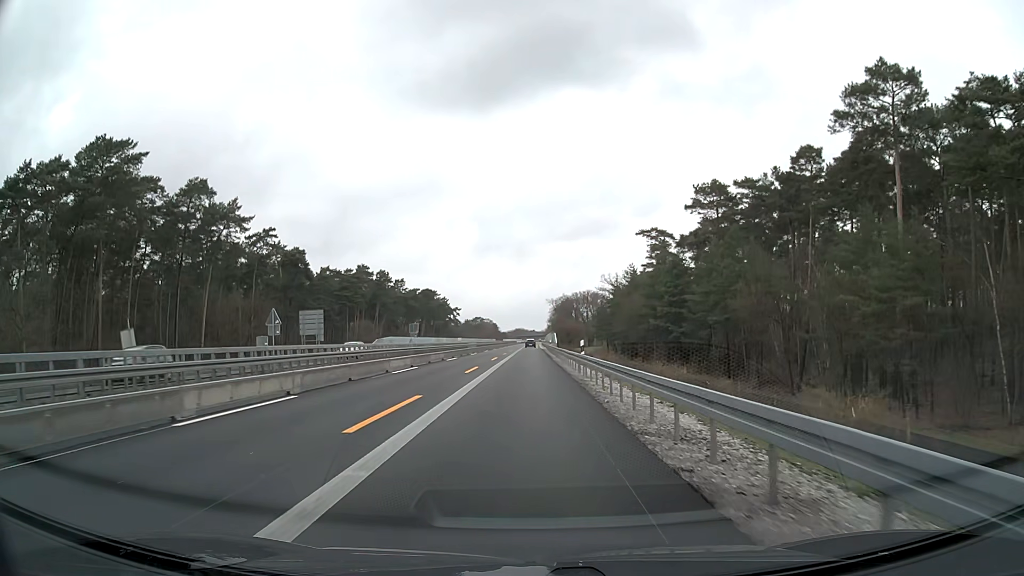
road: motorway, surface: asphalt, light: Day
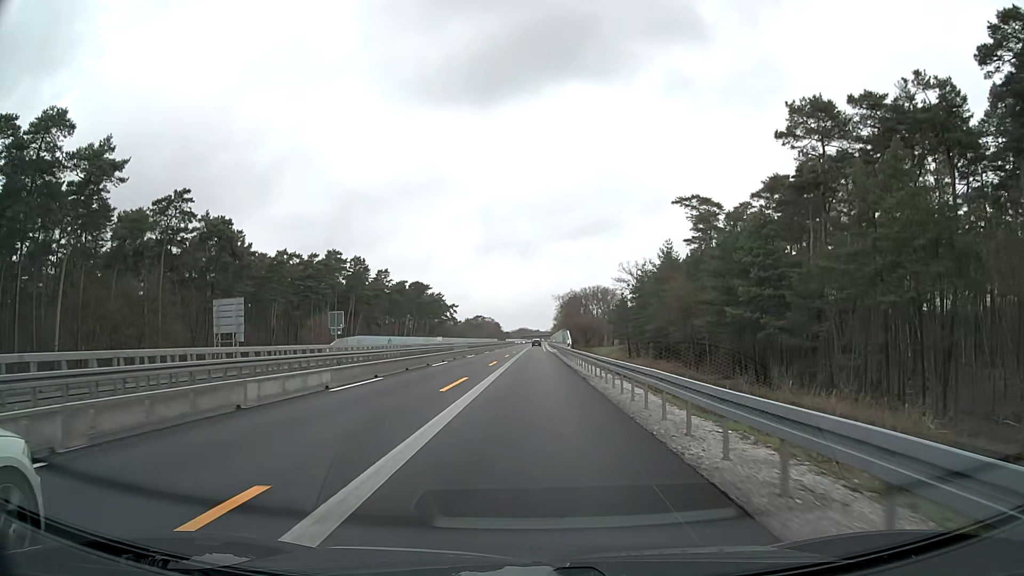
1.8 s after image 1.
(-0.2, +27.9) m; -1°
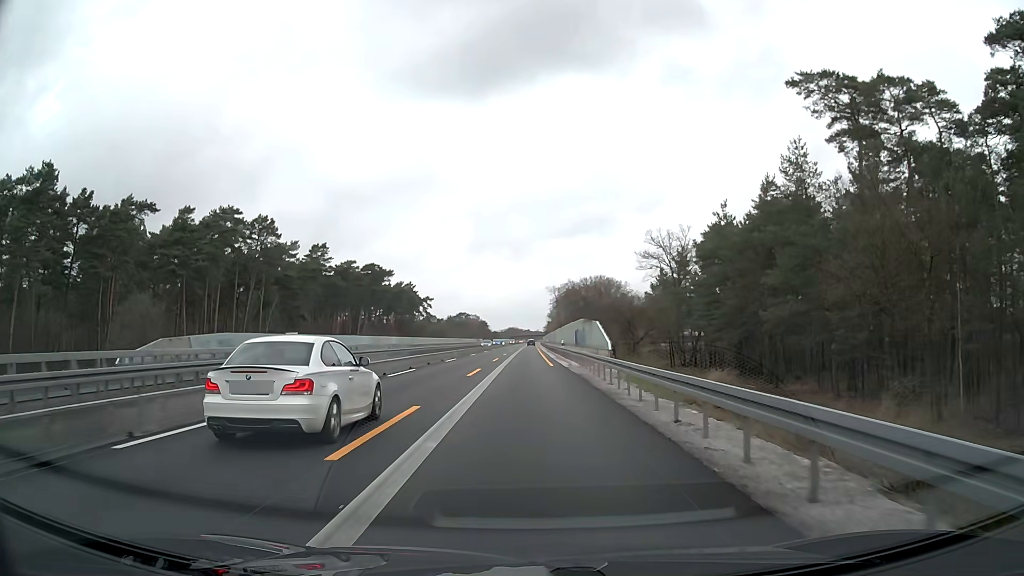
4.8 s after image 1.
(+0.2, +46.5) m; +1°
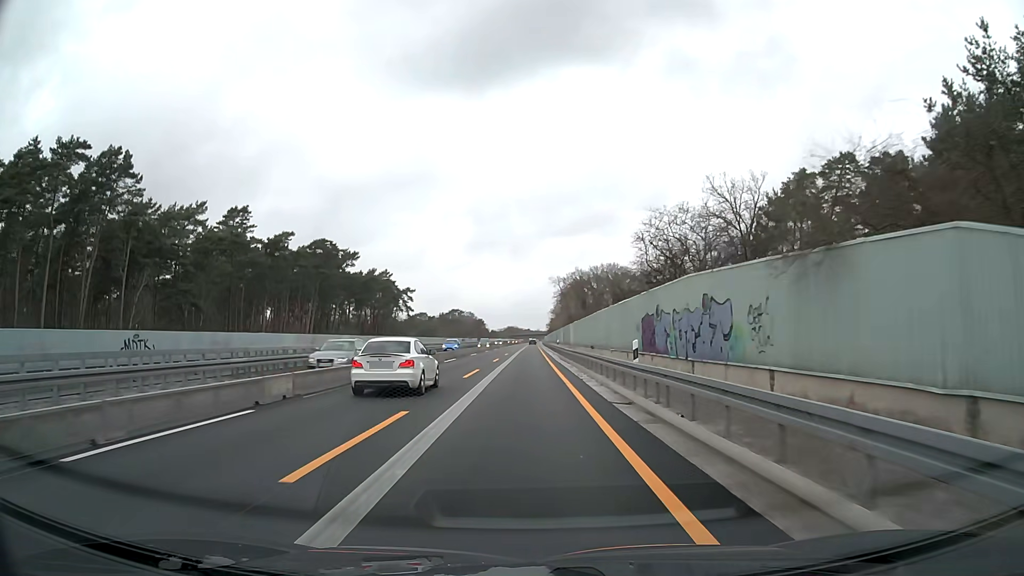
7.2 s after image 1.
(0.0, +37.1) m; 0°
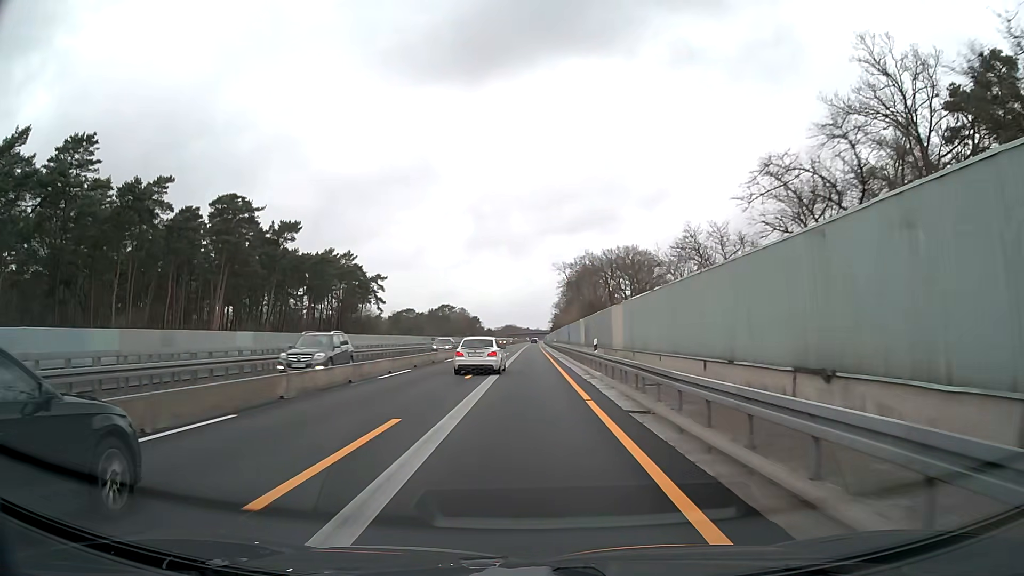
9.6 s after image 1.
(0.0, +37.1) m; 0°
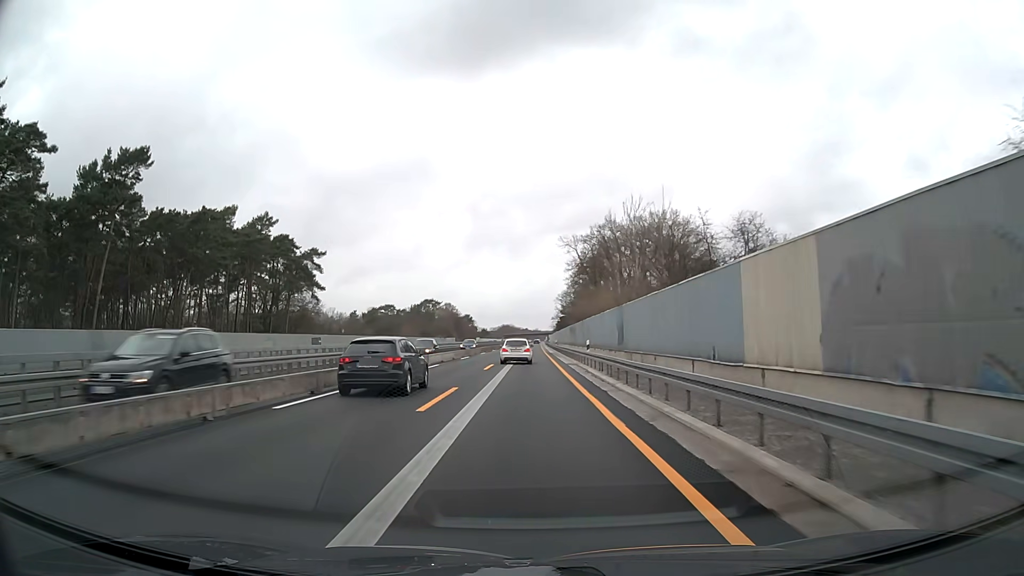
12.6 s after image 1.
(+0.1, +46.3) m; 0°
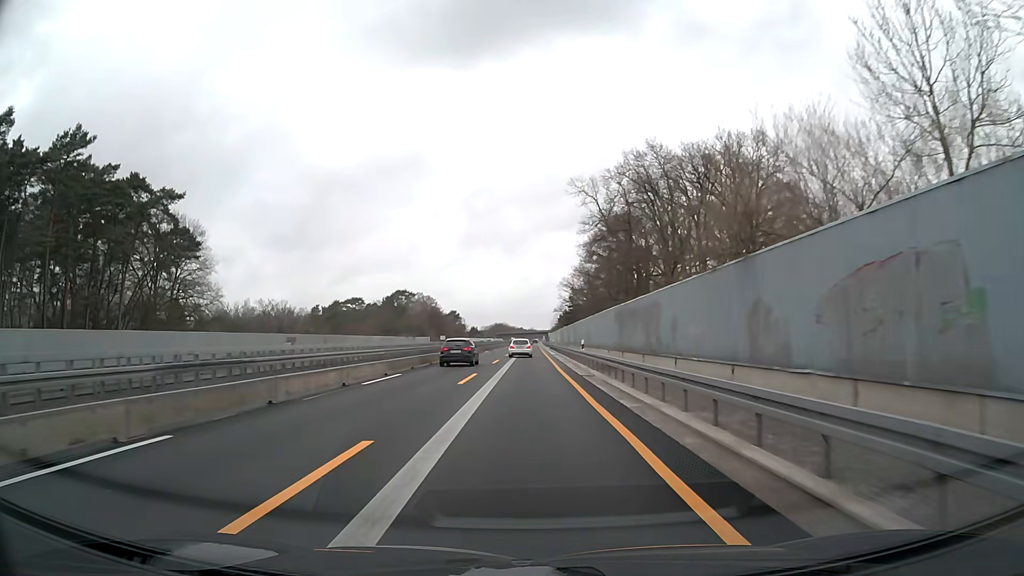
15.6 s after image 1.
(+0.2, +46.4) m; 0°
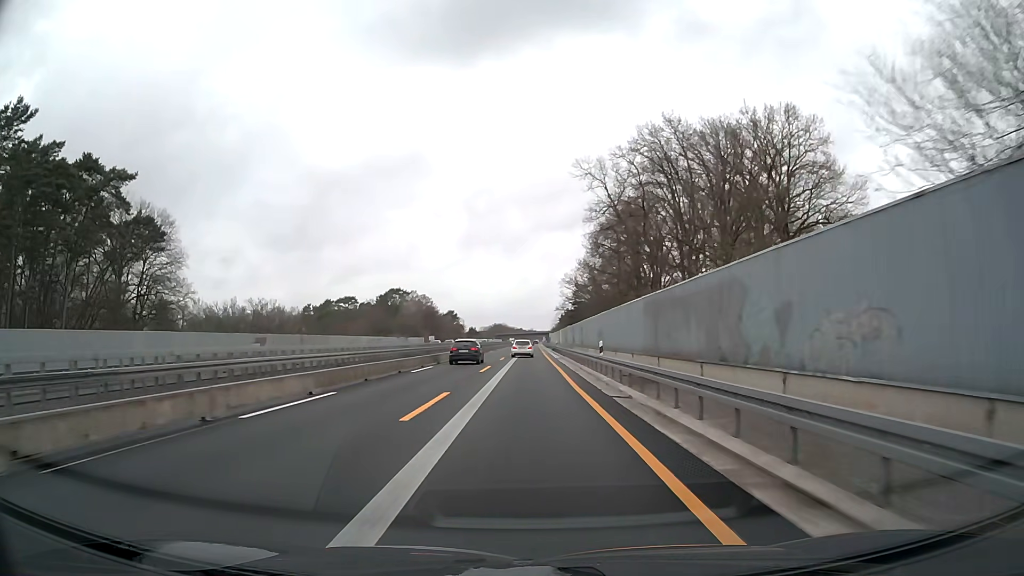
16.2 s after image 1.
(0.0, +9.3) m; 0°
(0, +10) (0, +20) (0, +30) (0, +40) (0, +50) (0, +60) (0, +70) (0, +80) (0, +90) (0, +100) m
